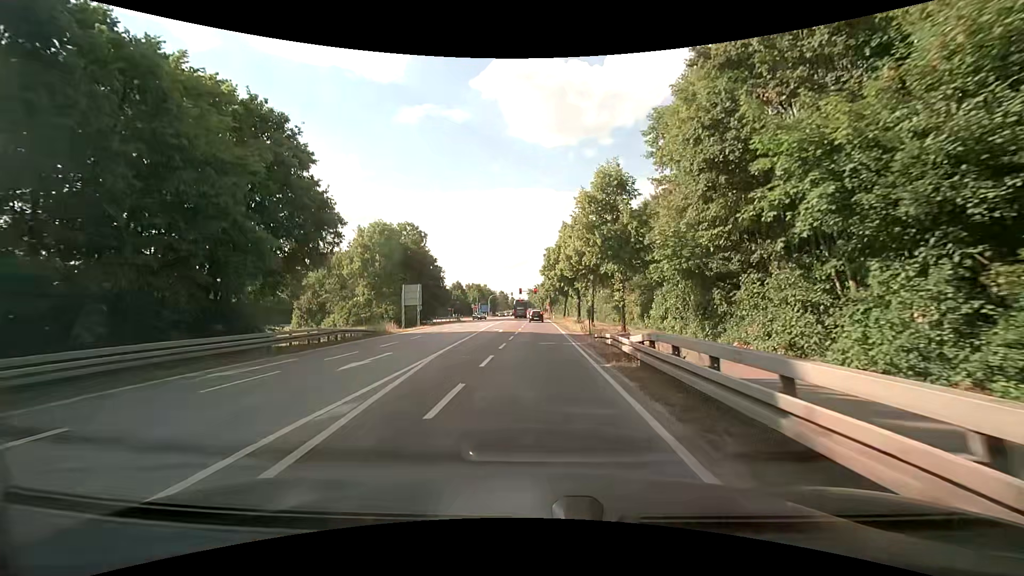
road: secondary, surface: asphalt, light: Day
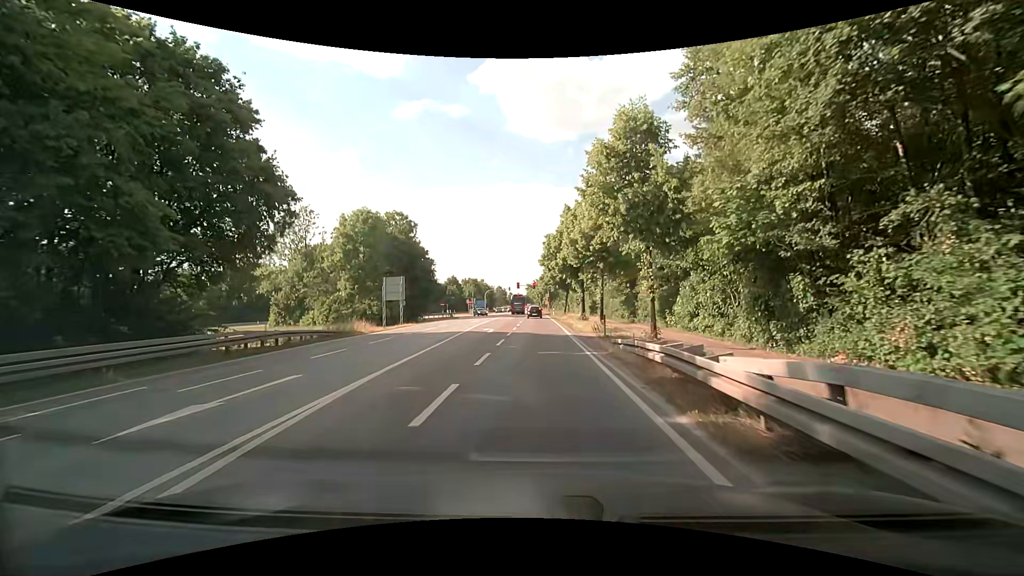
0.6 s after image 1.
(0.0, +6.5) m; 0°
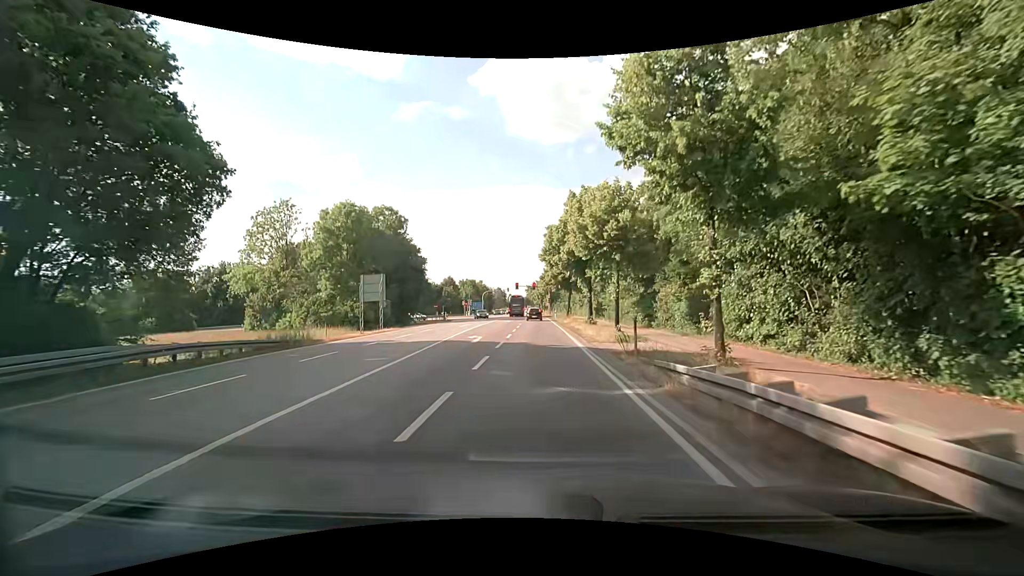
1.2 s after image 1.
(0.0, +6.4) m; 0°
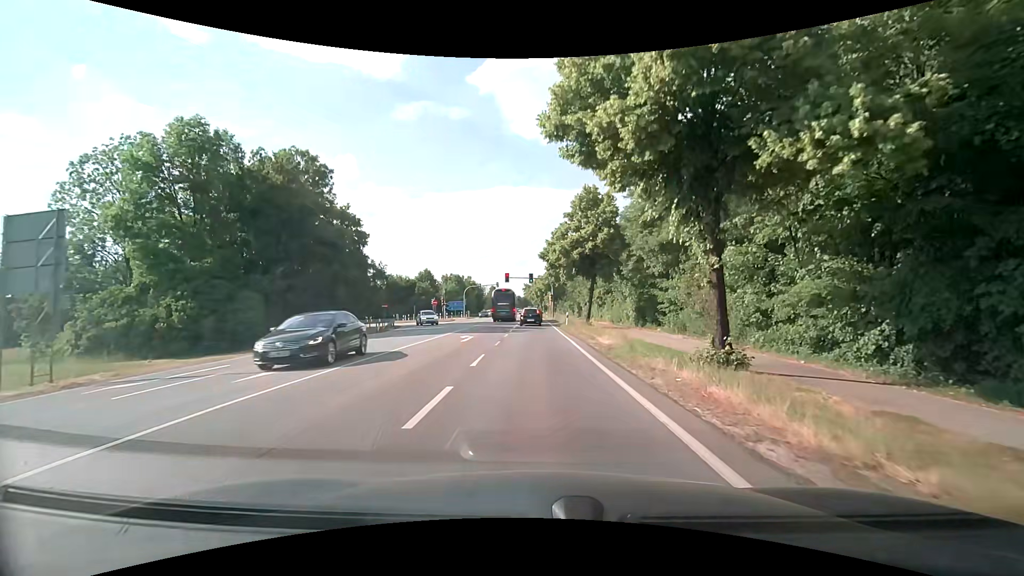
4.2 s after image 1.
(+0.1, +29.2) m; +1°
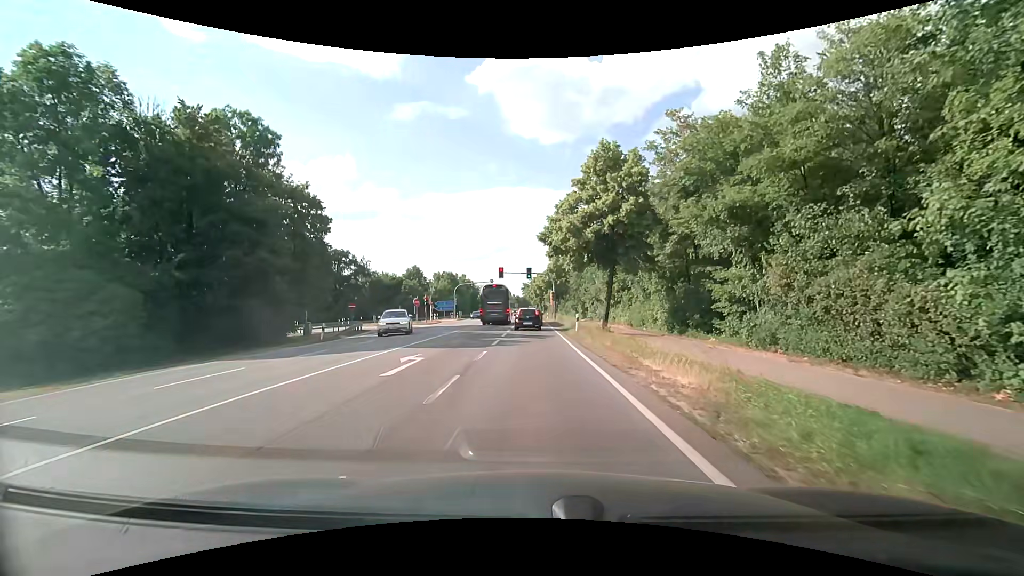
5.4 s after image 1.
(0.0, +10.4) m; 0°
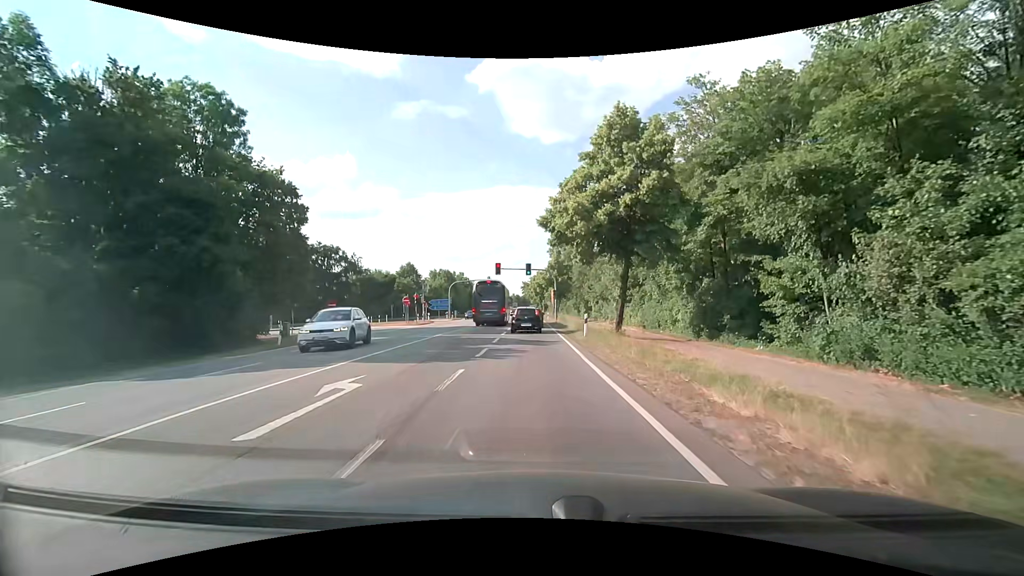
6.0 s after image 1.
(0.0, +4.9) m; 0°
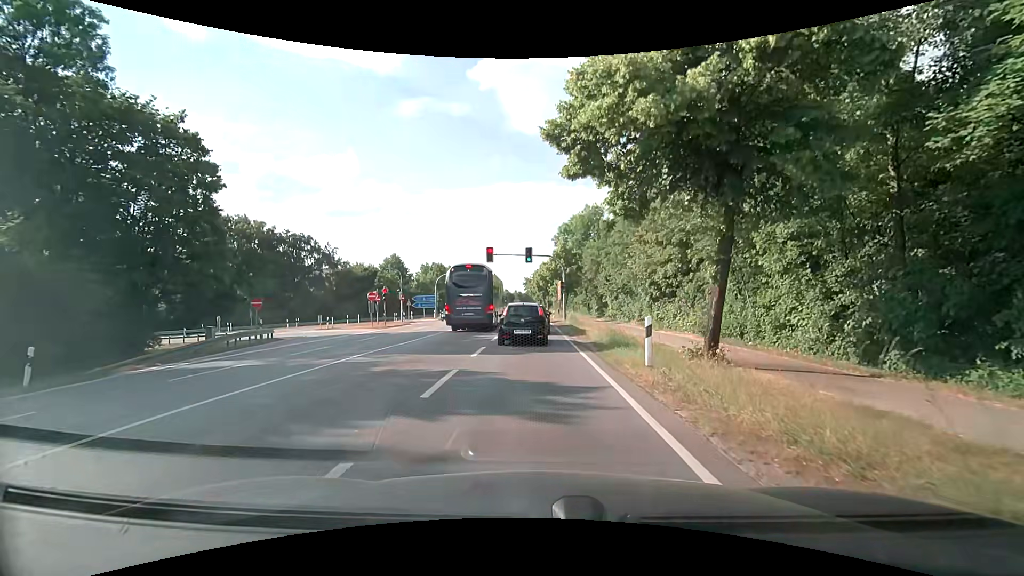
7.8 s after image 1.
(0.0, +12.4) m; -1°
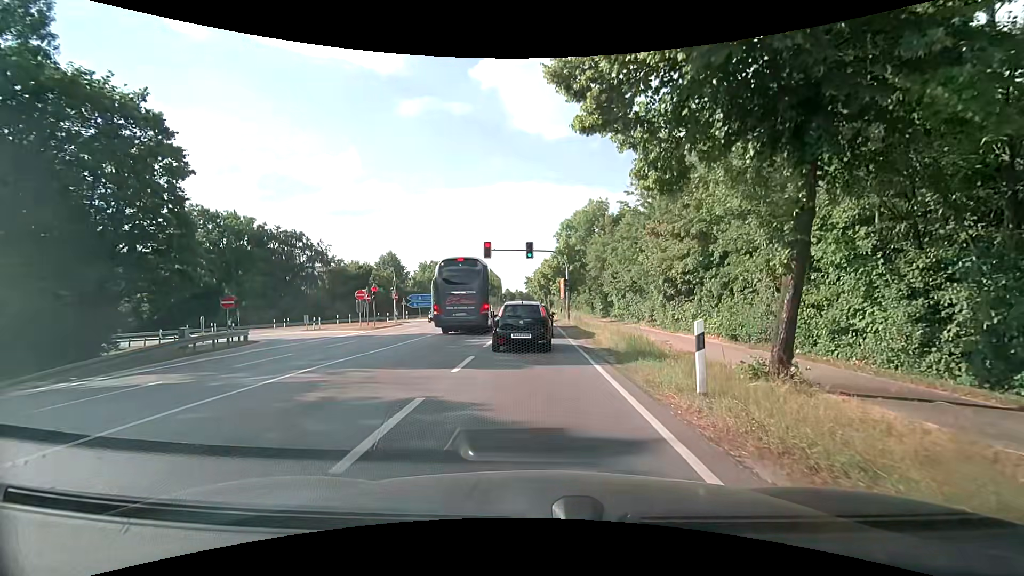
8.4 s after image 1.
(0.0, +3.1) m; 0°
(0, +10) (0, +20) (0, +30) (-1, +40) (-1, +50) (-1, +60) (-1, +70) (-1, +80) (-1, +90) (-2, +100) m
